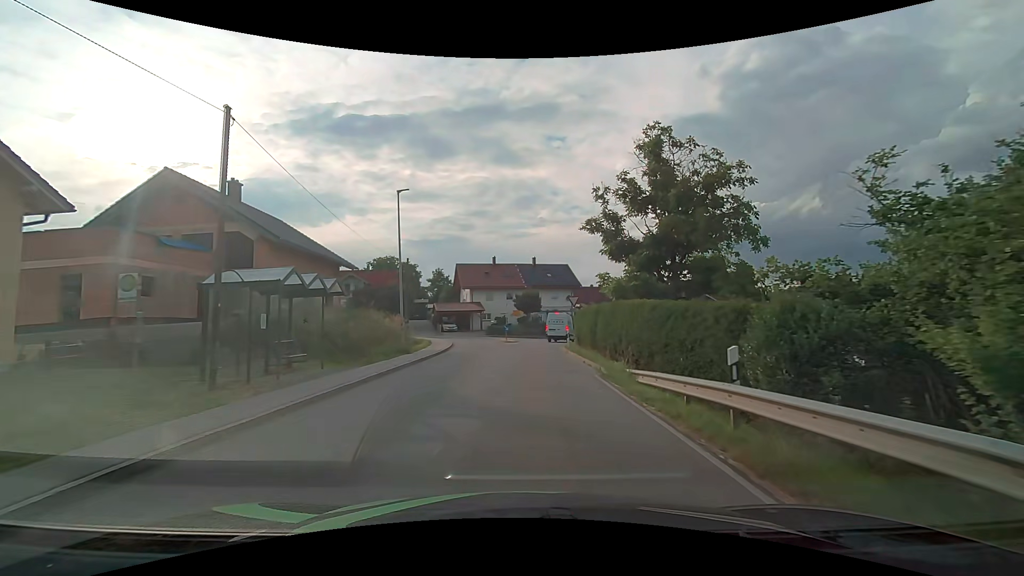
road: tertiary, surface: asphalt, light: Day
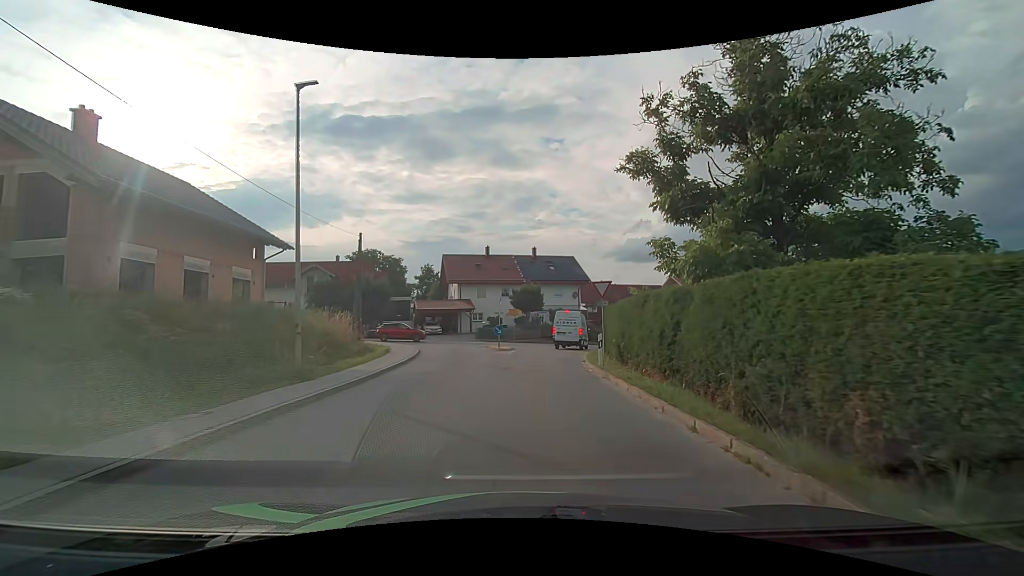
(0.0, +11.2) m; 0°
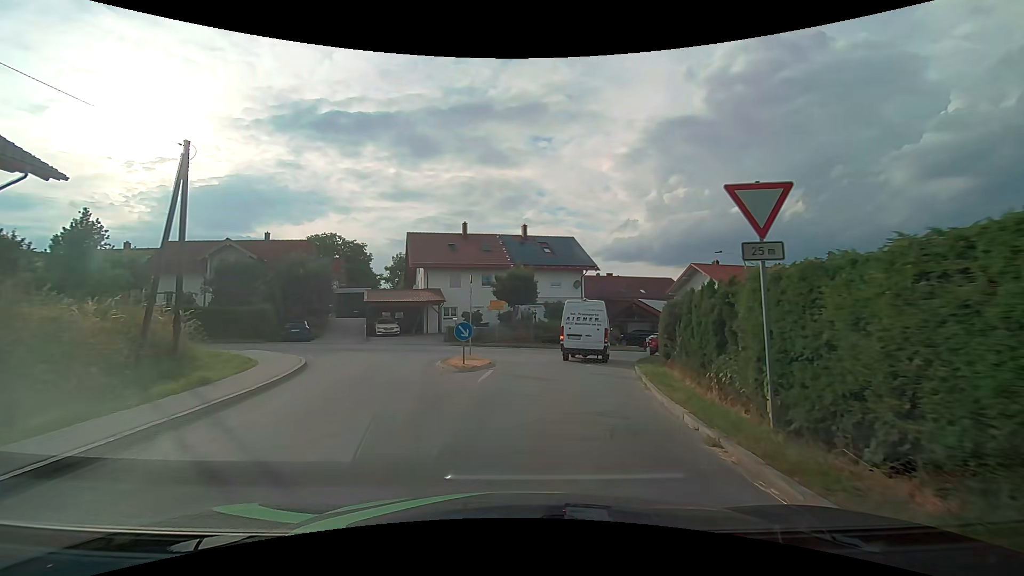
(+0.1, +13.7) m; +2°
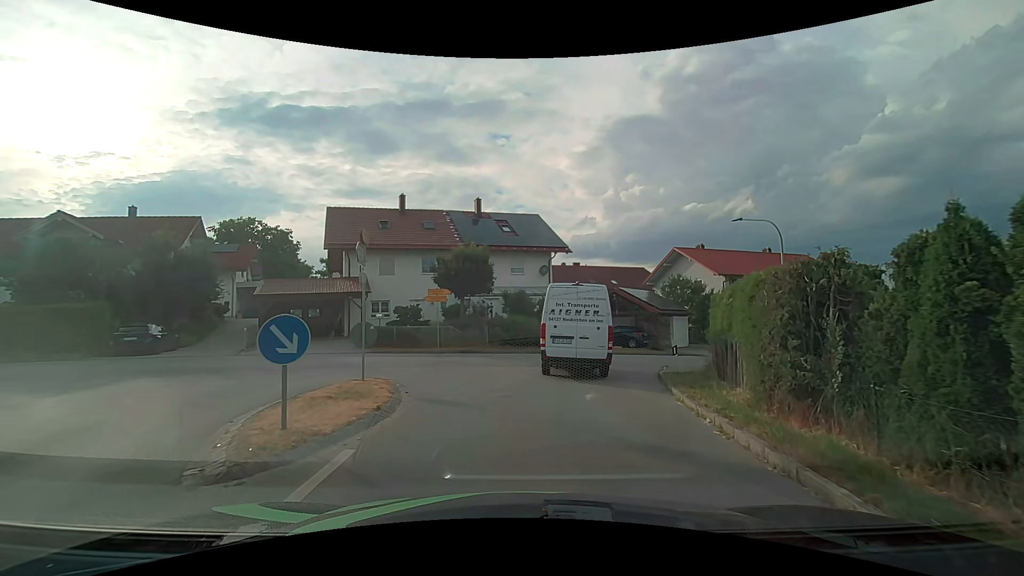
(+0.4, +9.7) m; +5°
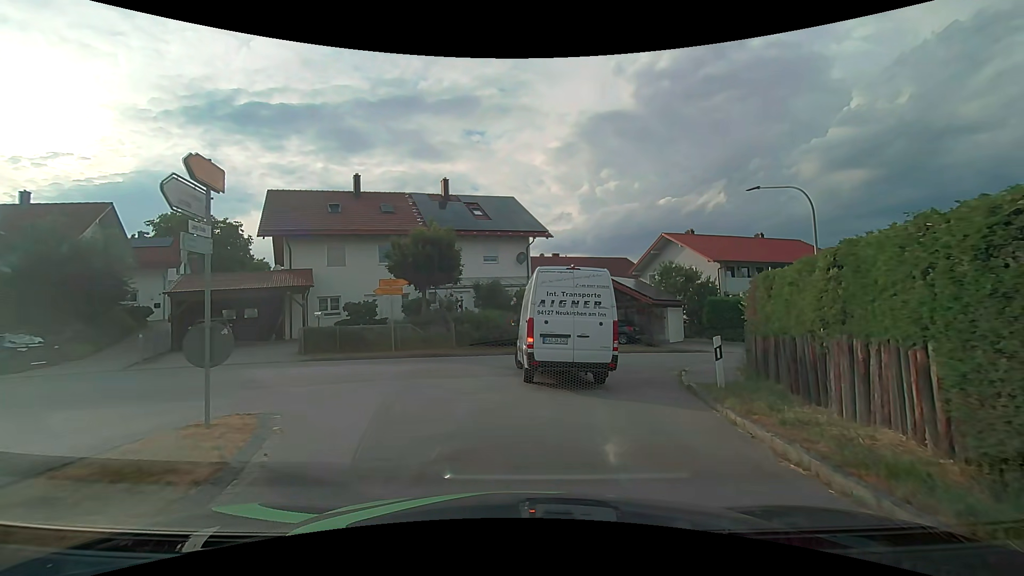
(+0.1, +4.7) m; +2°
(+1, +10) (+4, +19) (+12, +25) (+21, +28) (+31, +32) (+40, +36) (+49, +39) (+59, +43) (+68, +46) (+77, +50) m
